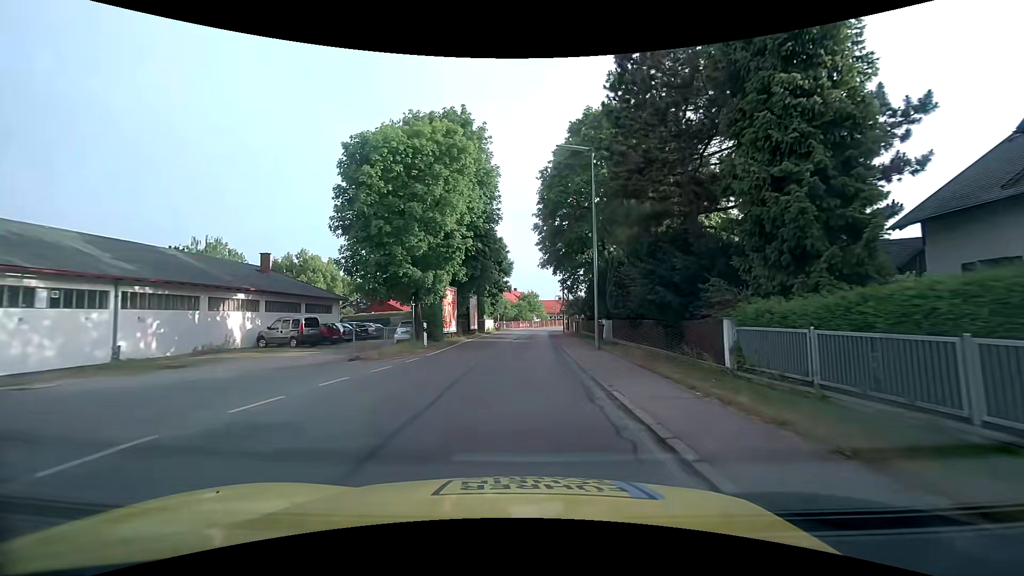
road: tertiary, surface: asphalt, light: Day
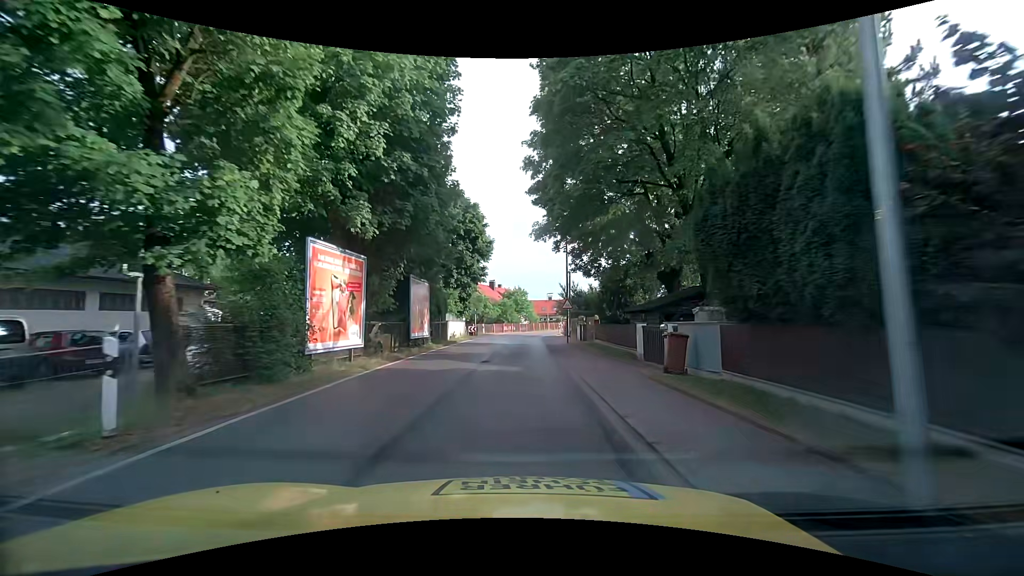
(+0.1, +17.0) m; +1°
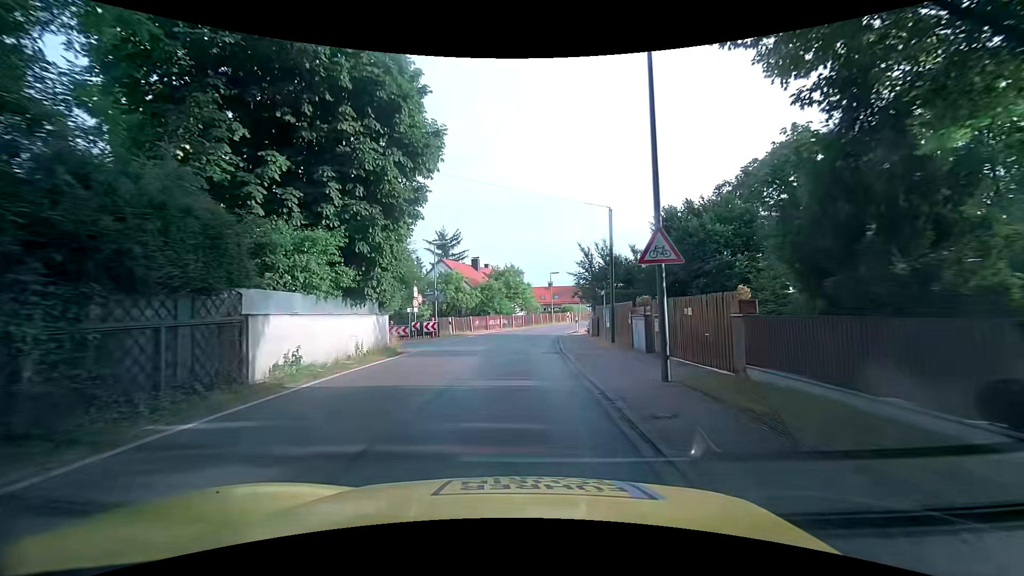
(+0.4, +22.7) m; 0°
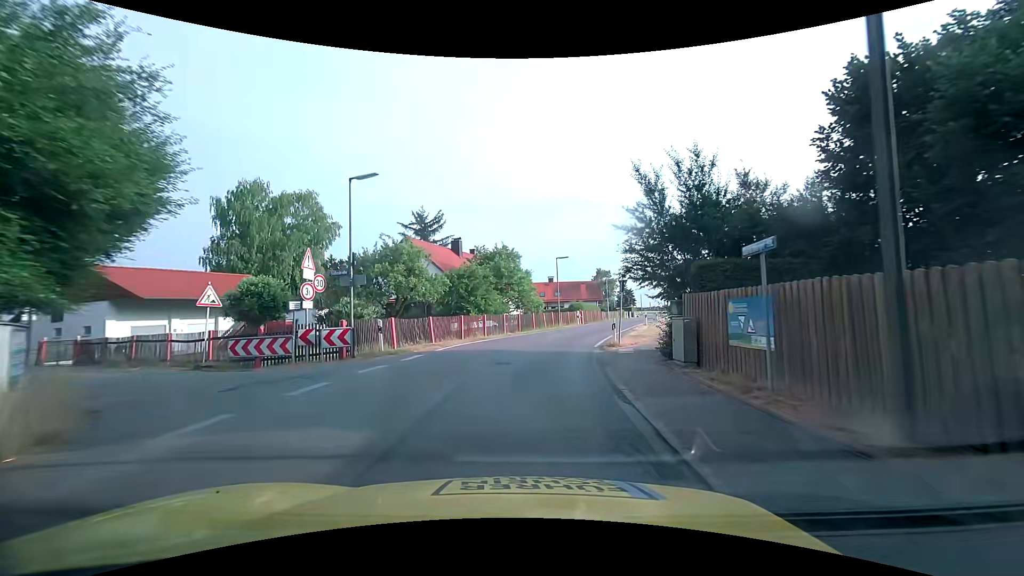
(+0.3, +15.7) m; +2°
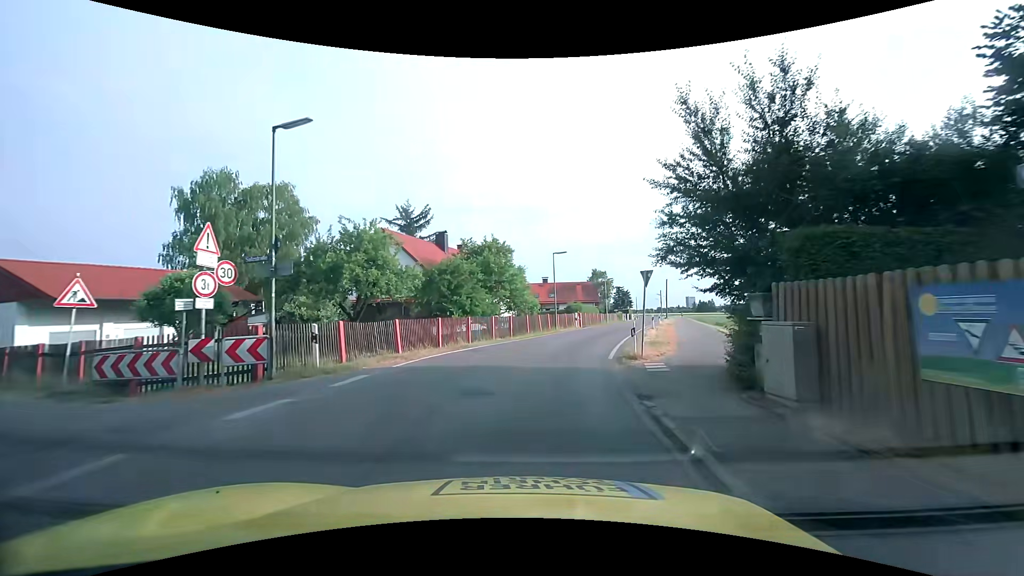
(0.0, +4.9) m; +1°
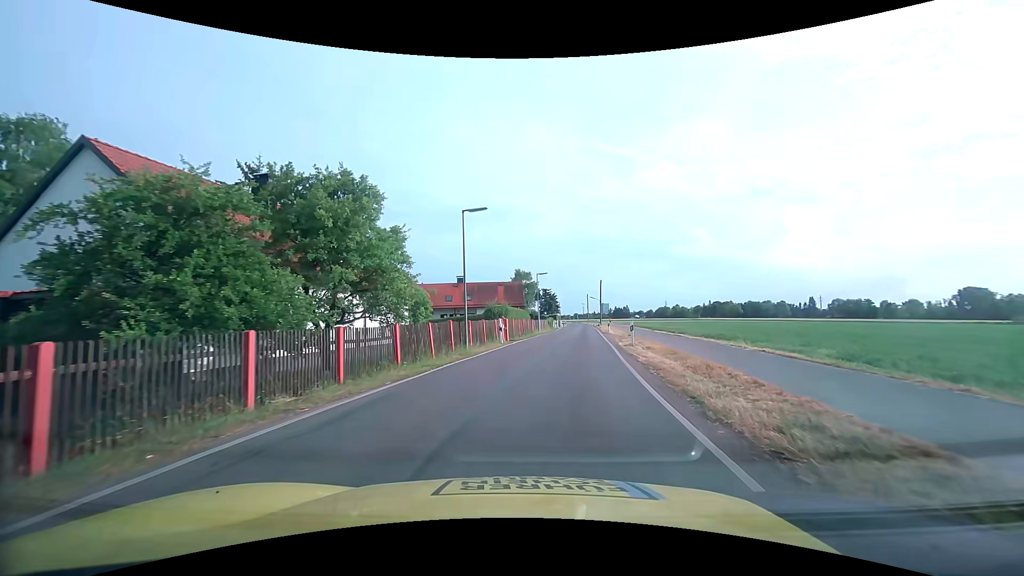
(+1.1, +18.0) m; +9°
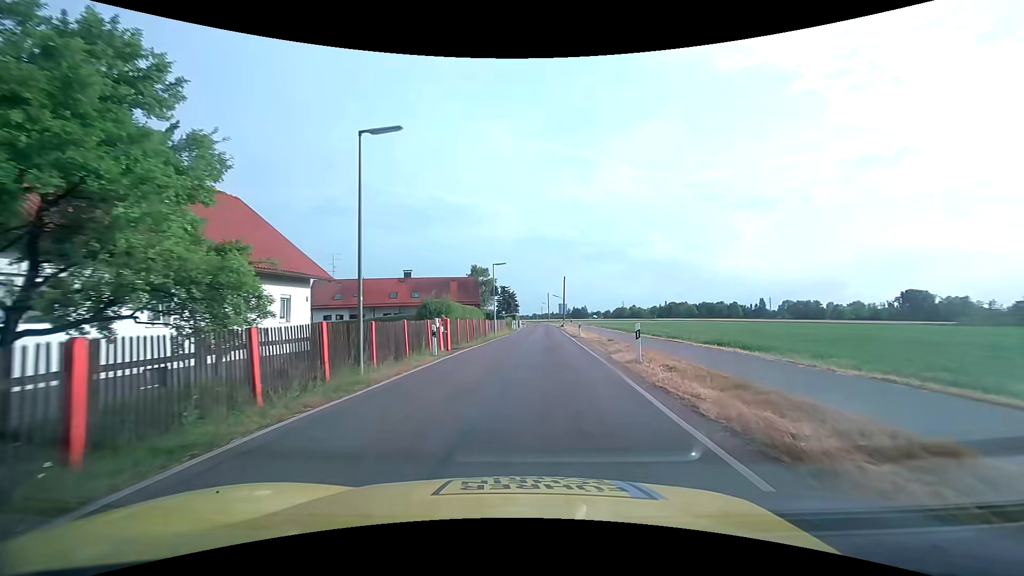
(+0.3, +9.2) m; +4°
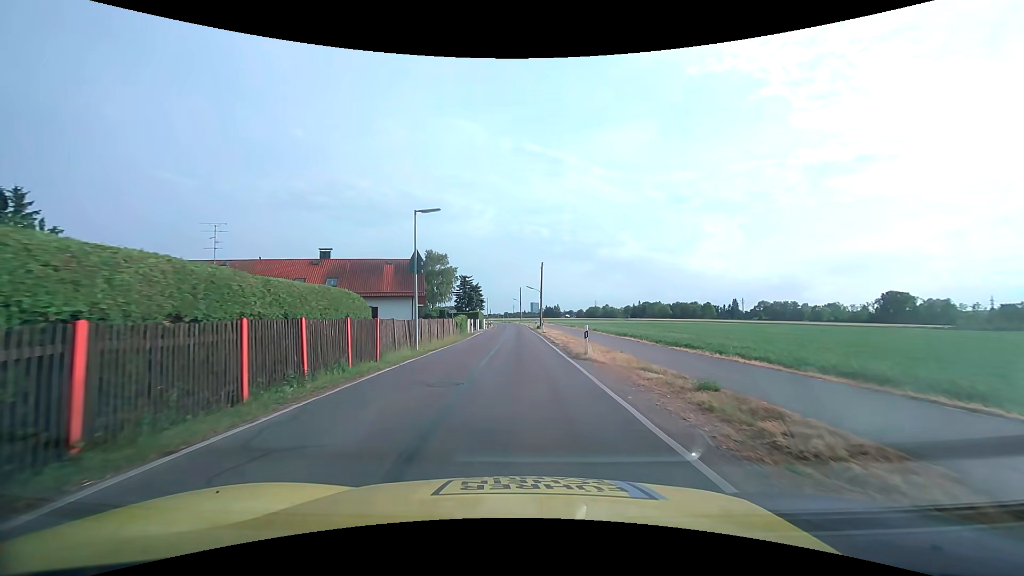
(+1.0, +20.7) m; +3°
(0, +10) (0, +20) (0, +30) (0, +40) (0, +50) (0, +60) (-1, +70) (-1, +80) (-1, +90) (-2, +100) m
